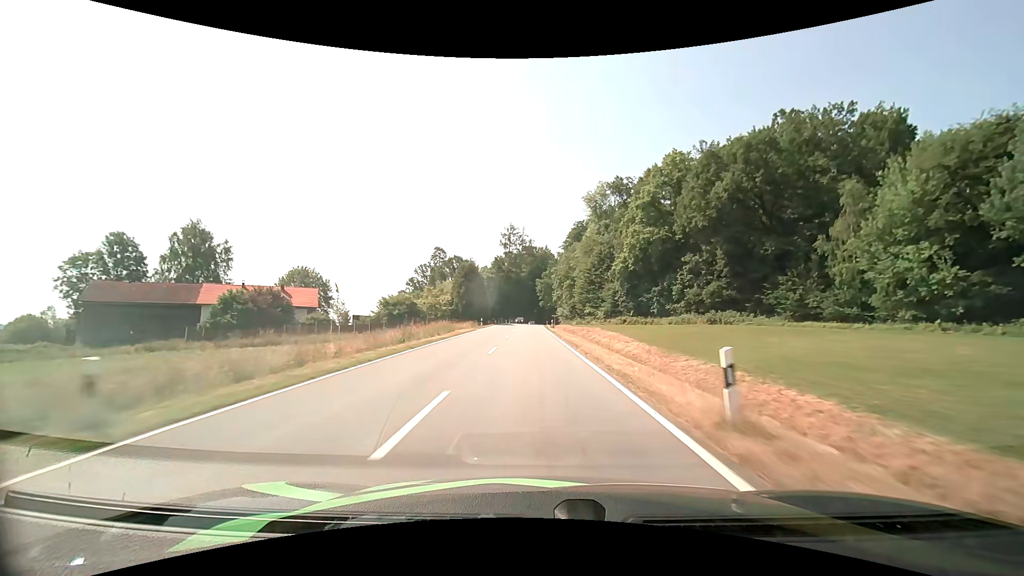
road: tertiary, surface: asphalt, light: Day
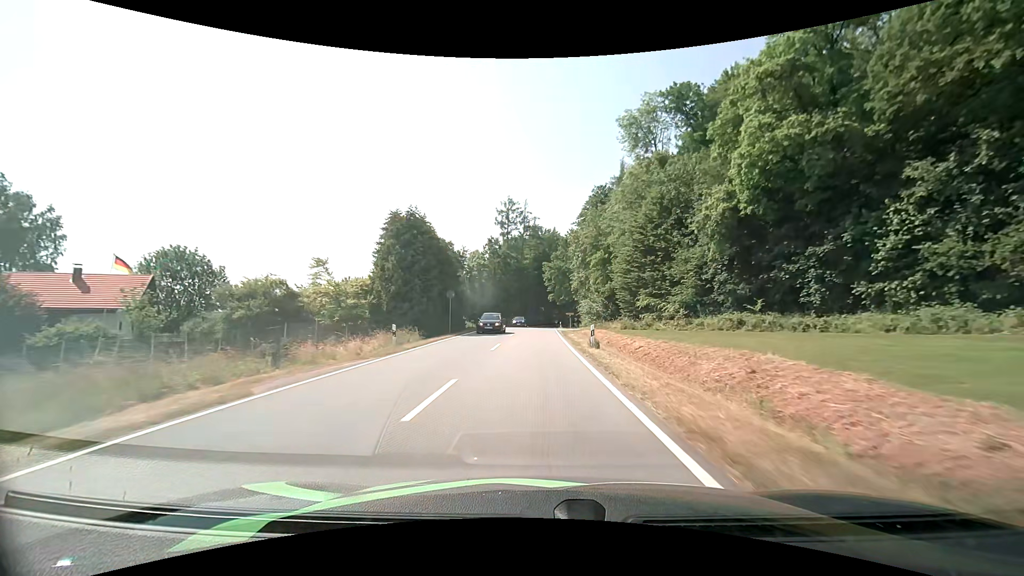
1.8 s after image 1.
(-0.2, +35.7) m; -1°
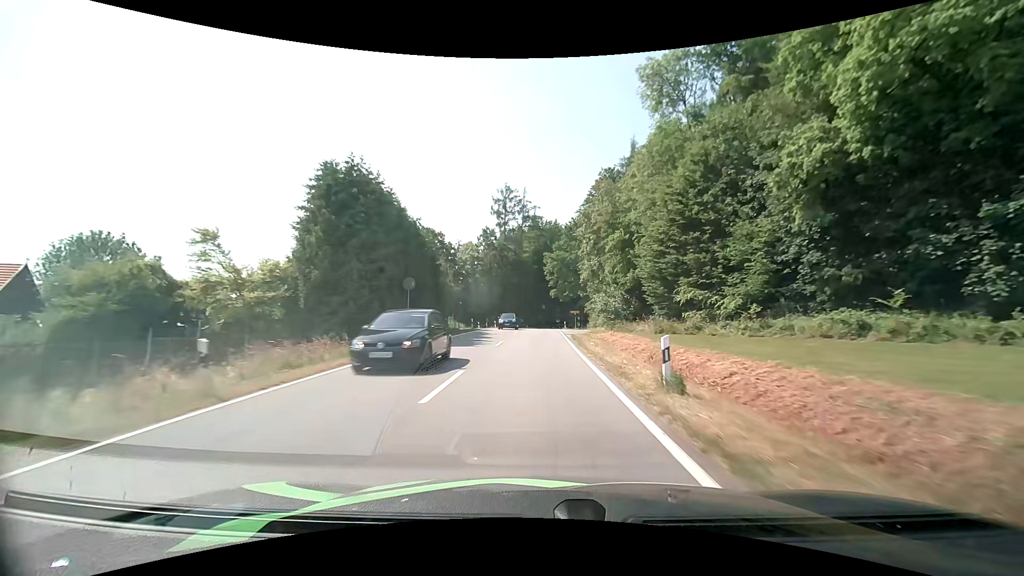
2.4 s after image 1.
(0.0, +11.2) m; 0°
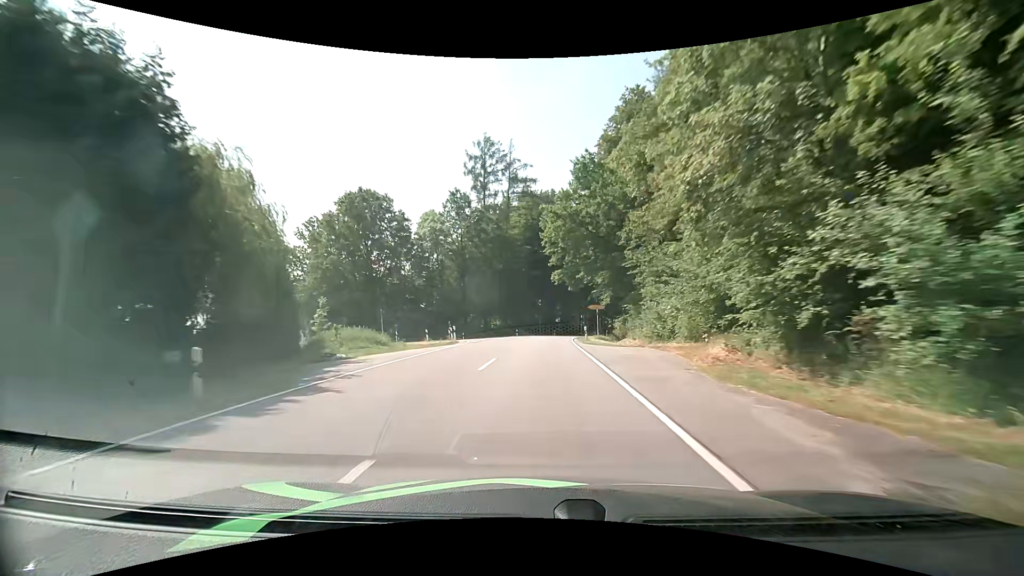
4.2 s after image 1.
(+0.1, +31.9) m; +1°
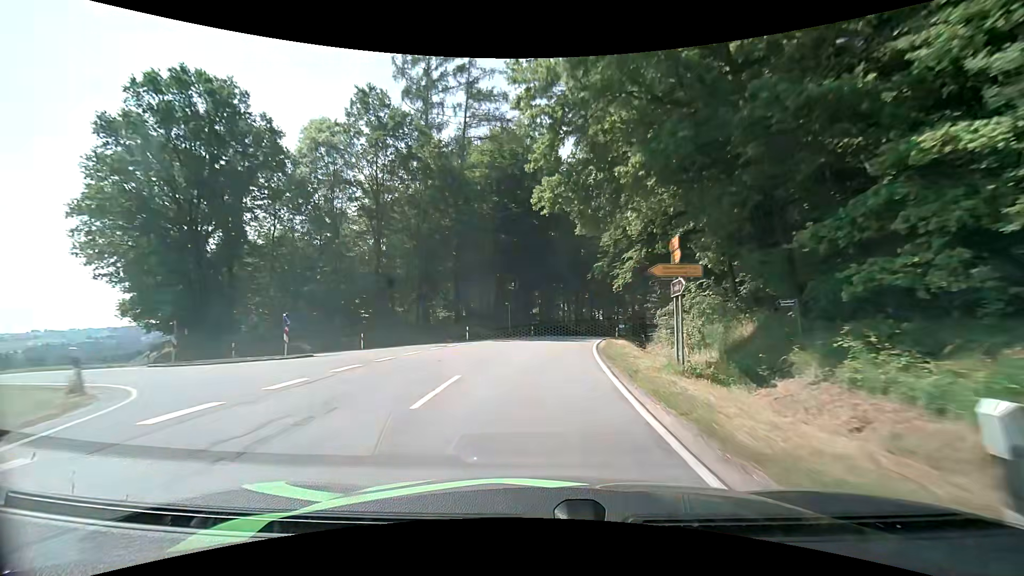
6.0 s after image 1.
(+0.4, +29.6) m; +2°
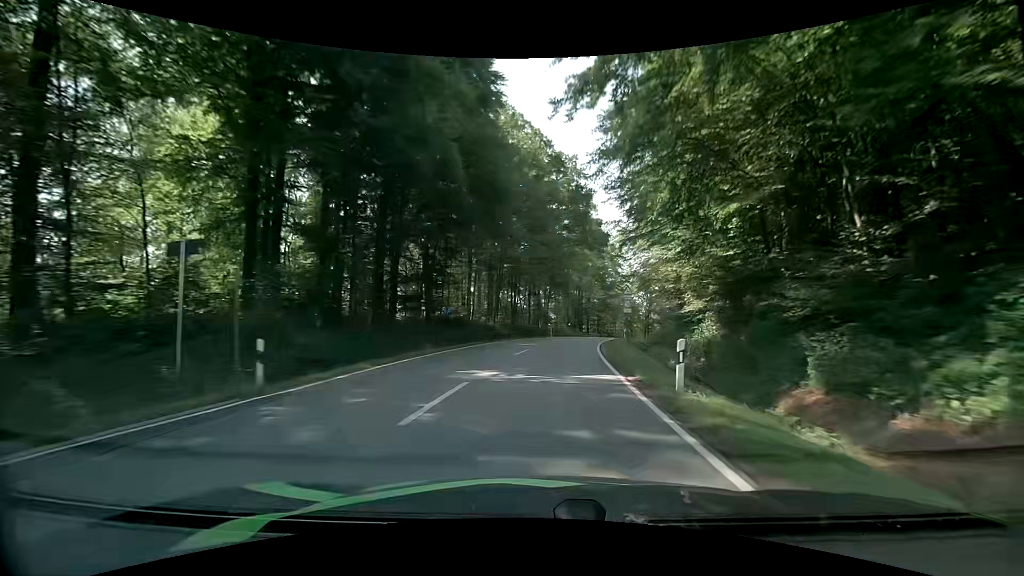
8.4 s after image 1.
(+2.9, +38.7) m; +9°
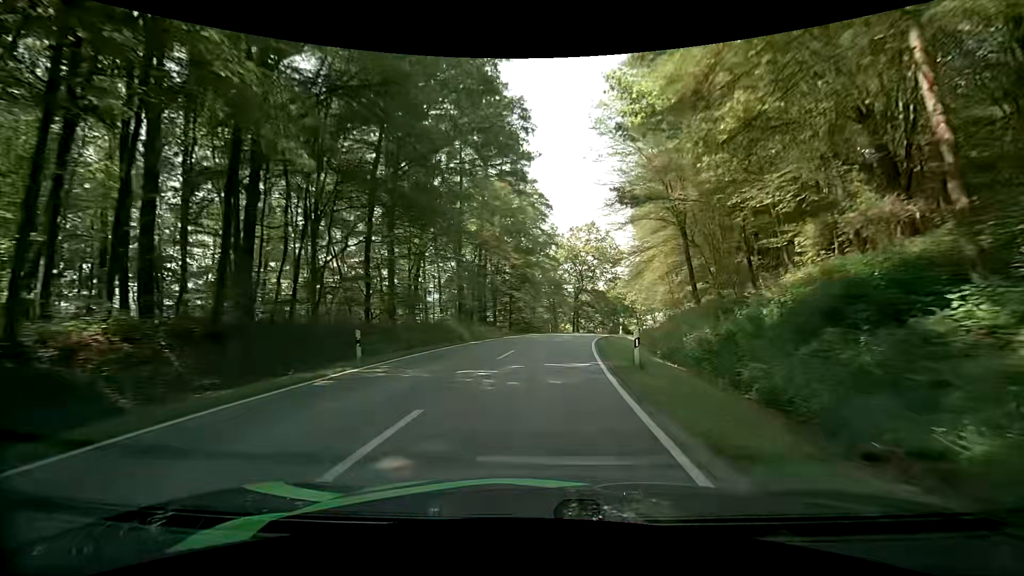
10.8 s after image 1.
(+3.6, +39.7) m; +10°
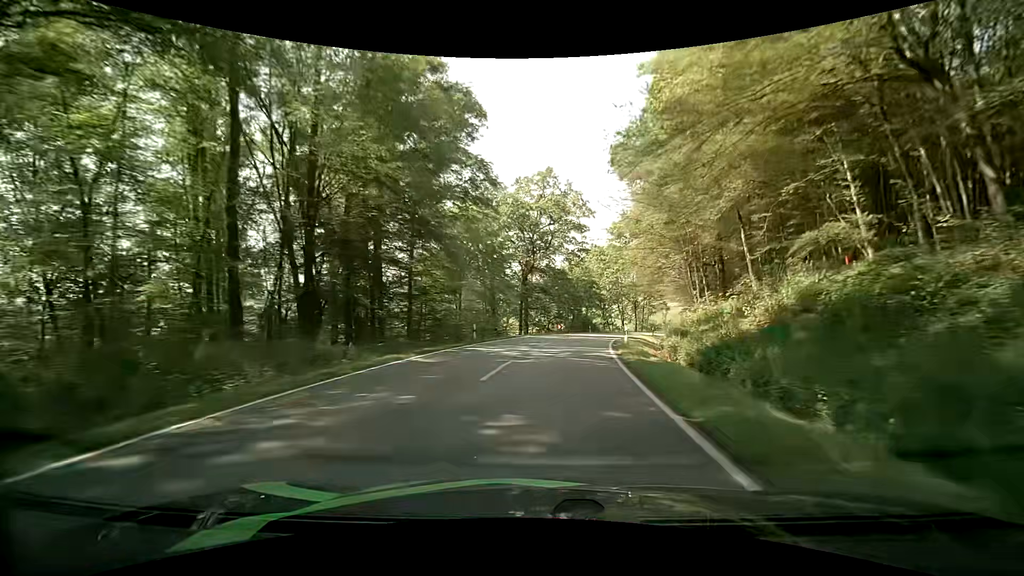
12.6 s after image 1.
(+2.0, +29.8) m; +7°
(0, +10) (+1, +20) (+2, +30) (+4, +40) (+6, +49) (+9, +59) (+12, +69) (+16, +78) (+20, +87) (+25, +96) m
